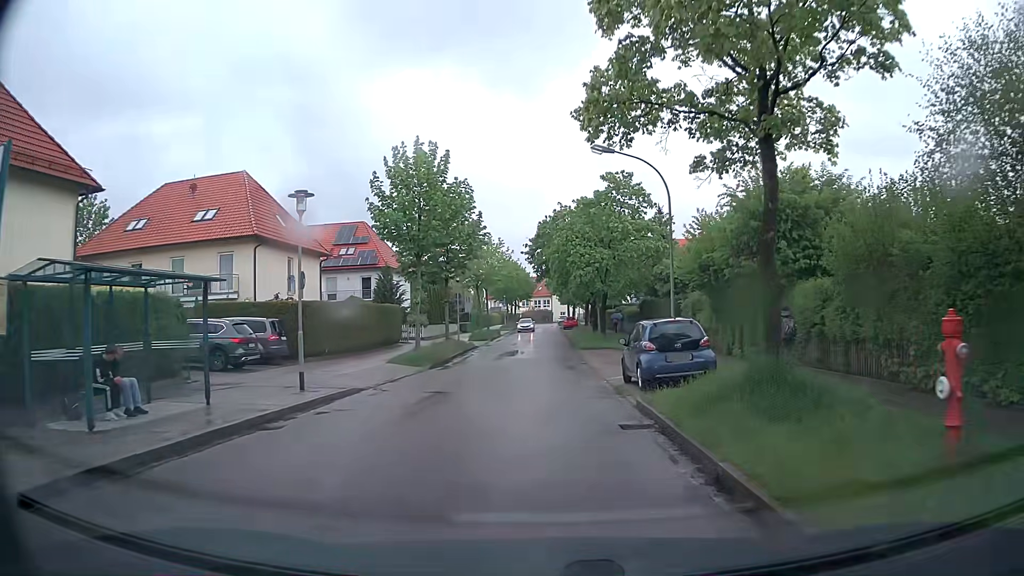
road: residential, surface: asphalt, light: Day
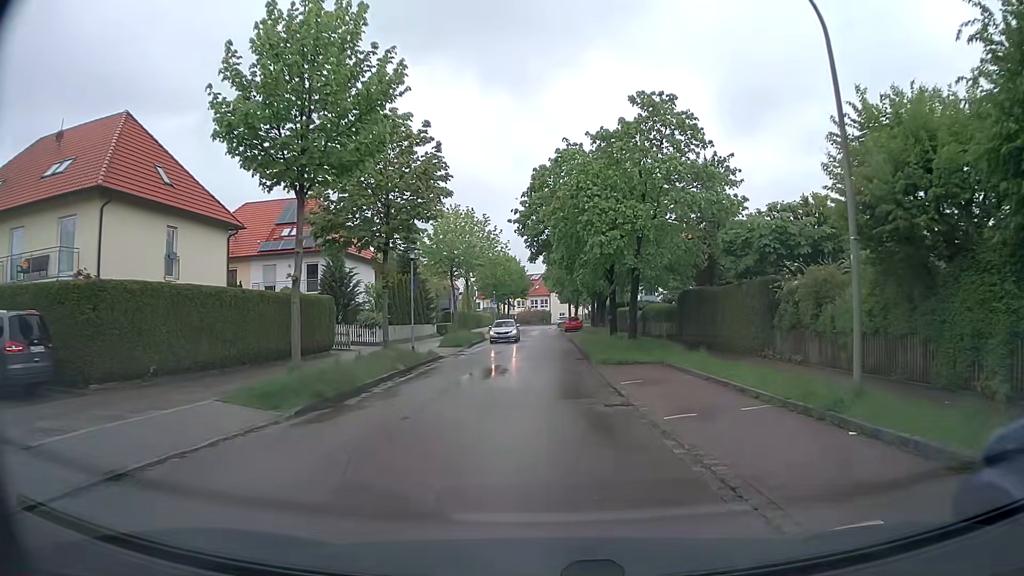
(-0.1, +14.0) m; 0°
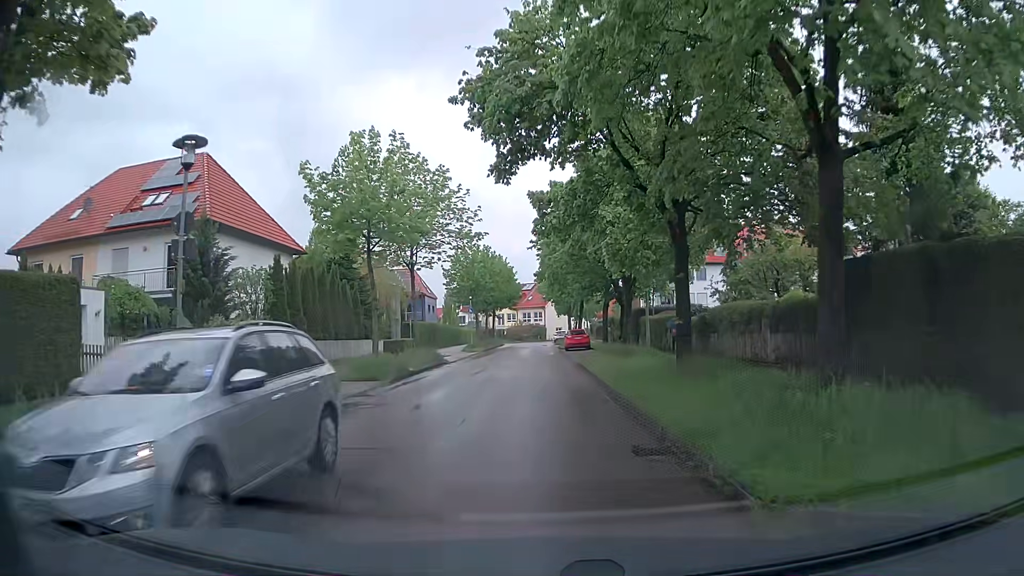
(+0.1, +18.1) m; 0°
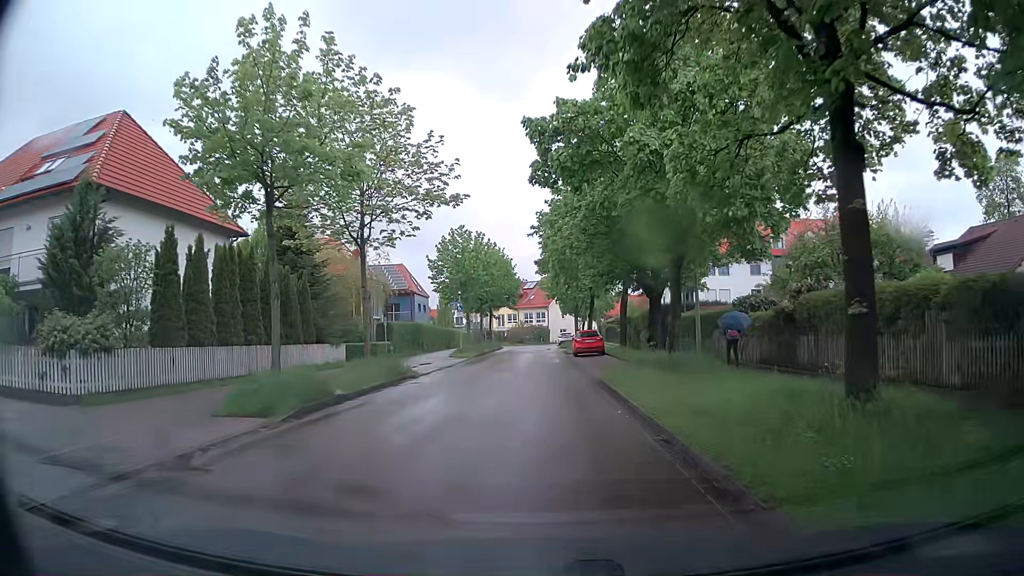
(0.0, +8.8) m; -1°
(0, +10) (0, +20) (0, +30) (0, +40) (+1, +50) (+1, +60) (+1, +70) (+1, +80) (+3, +90) (+7, +98) m
